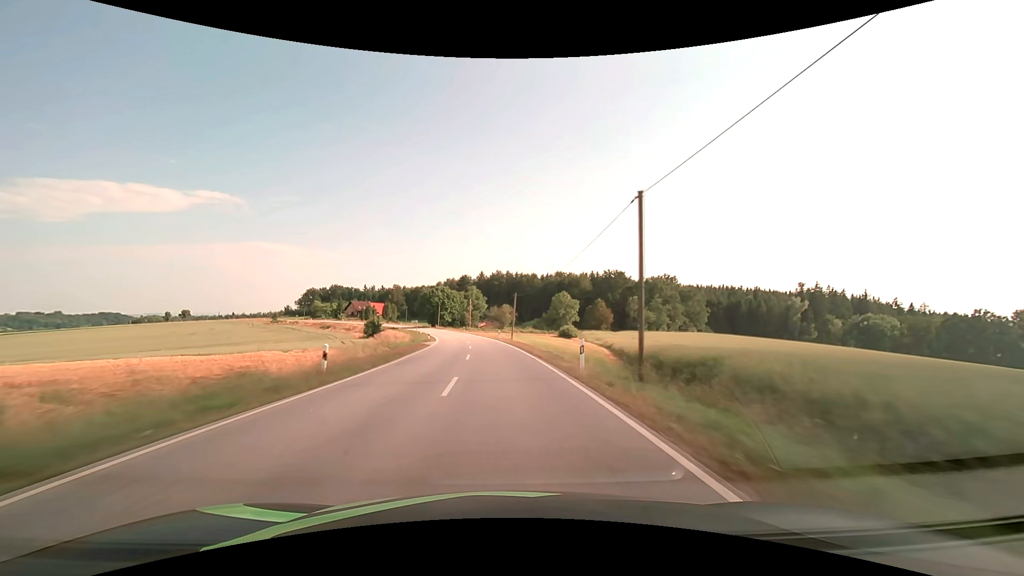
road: secondary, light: Day
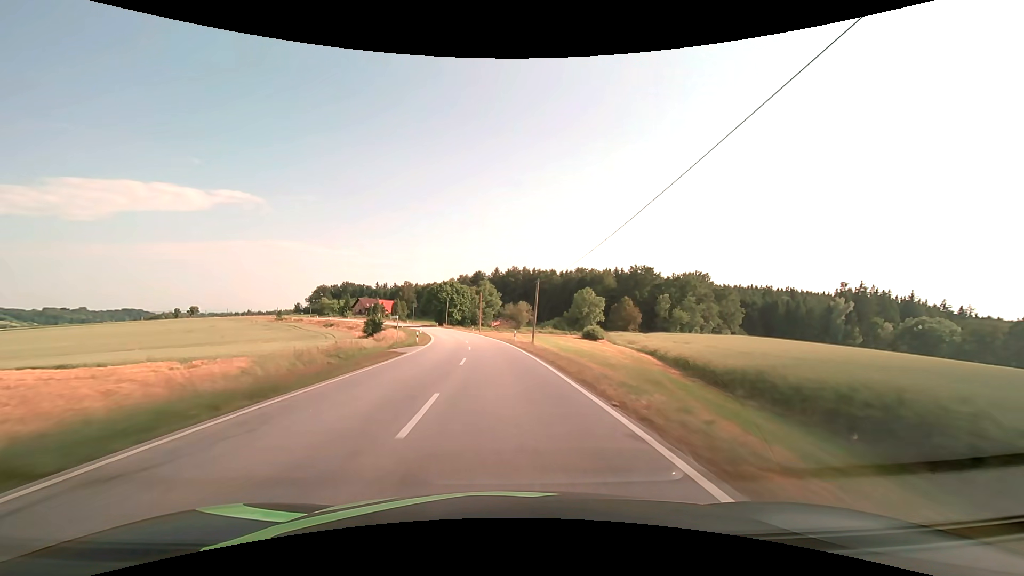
(-0.2, +15.9) m; -2°
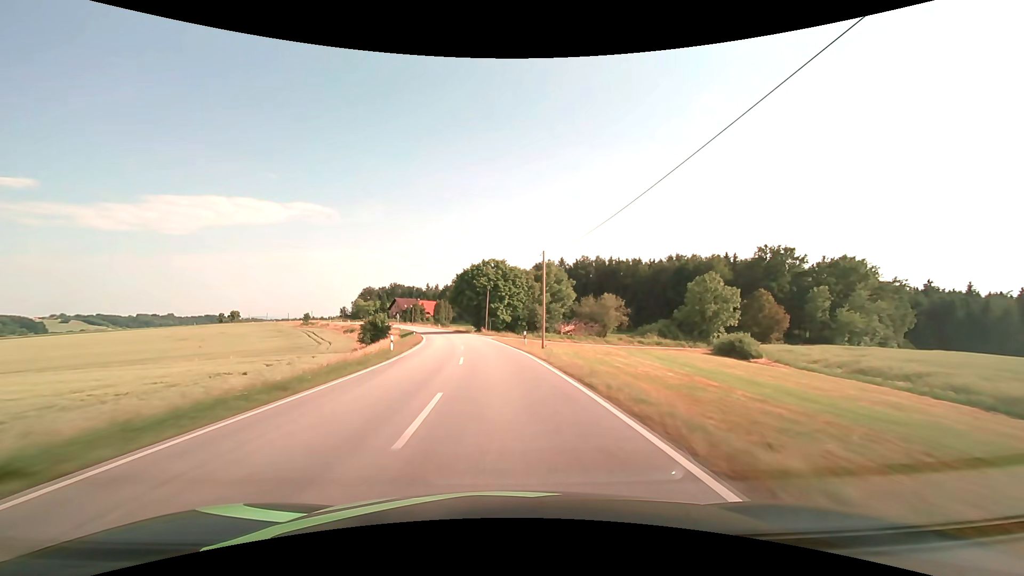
(-2.6, +47.5) m; -7°
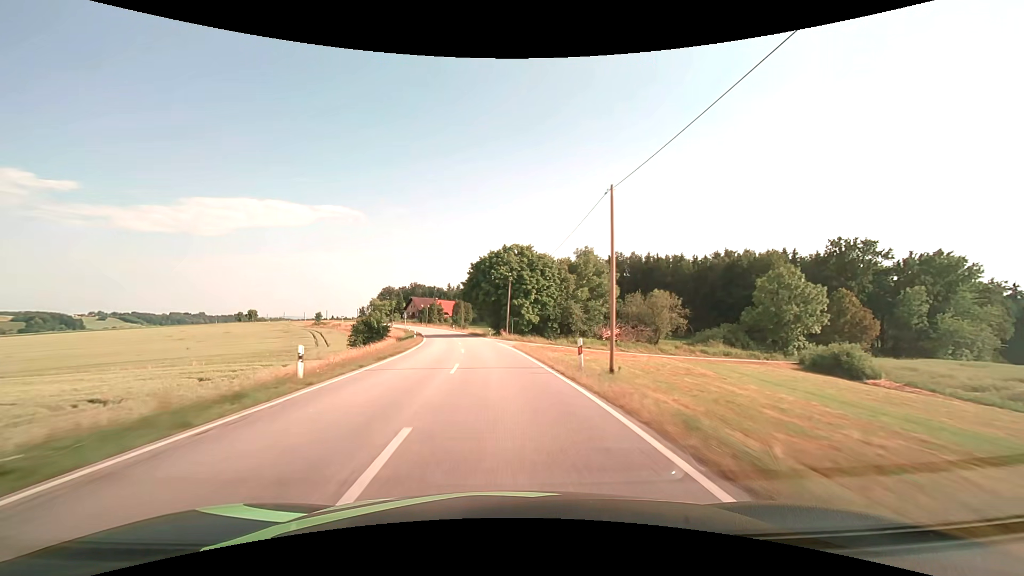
(-0.4, +15.8) m; -3°
(0, +10) (-1, +20) (-1, +30) (-2, +40) (-4, +50) (-5, +60) (-7, +70) (-9, +79) (-12, +89) (-14, +99) m
